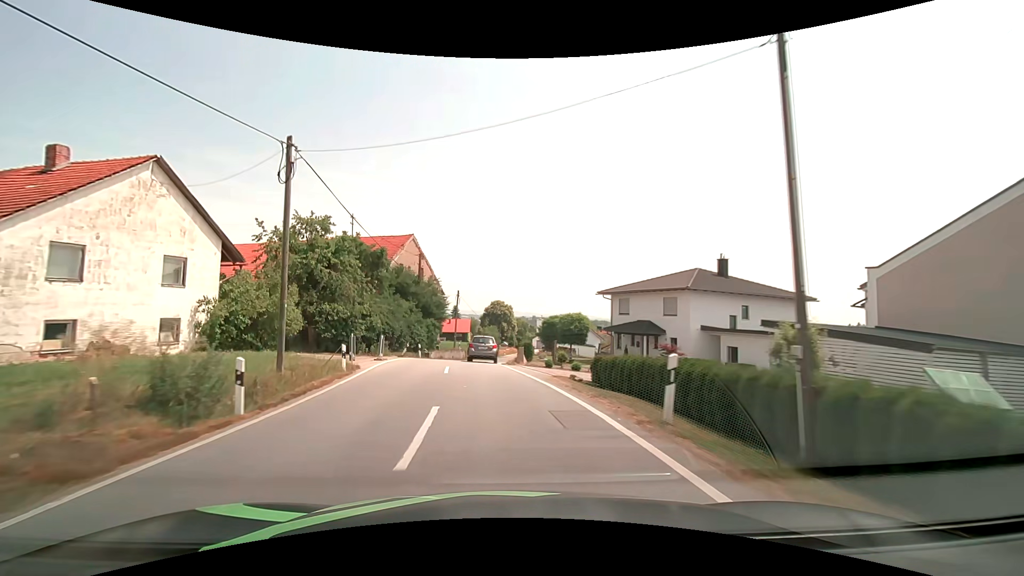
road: tertiary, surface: asphalt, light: Day
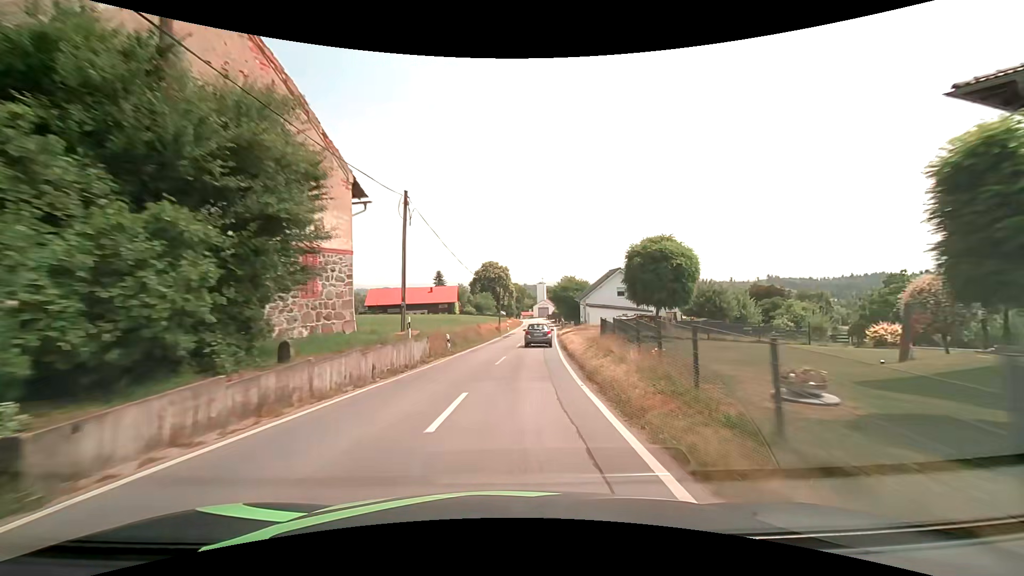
(-1.6, +34.3) m; +1°
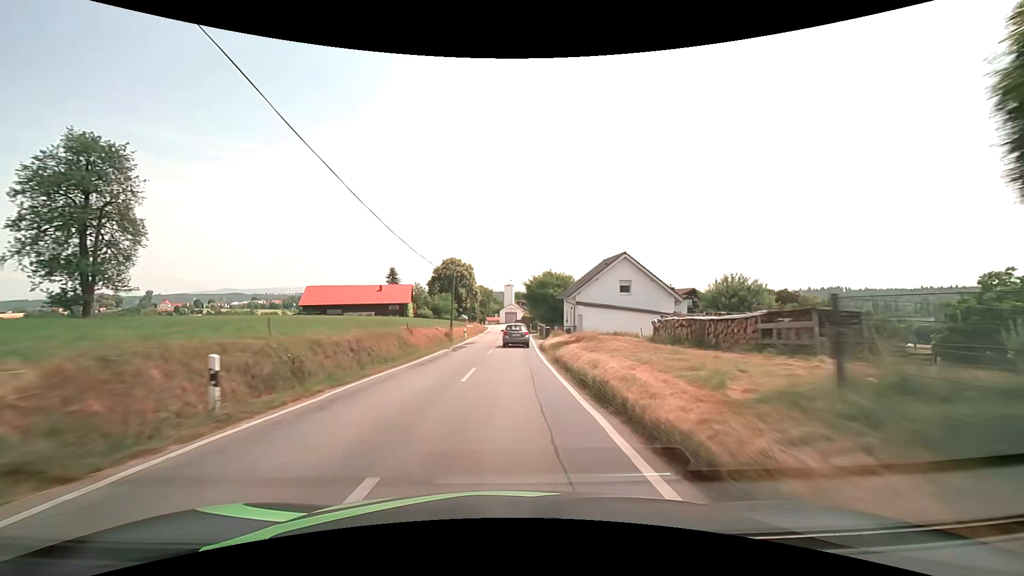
(+0.8, +18.2) m; +4°
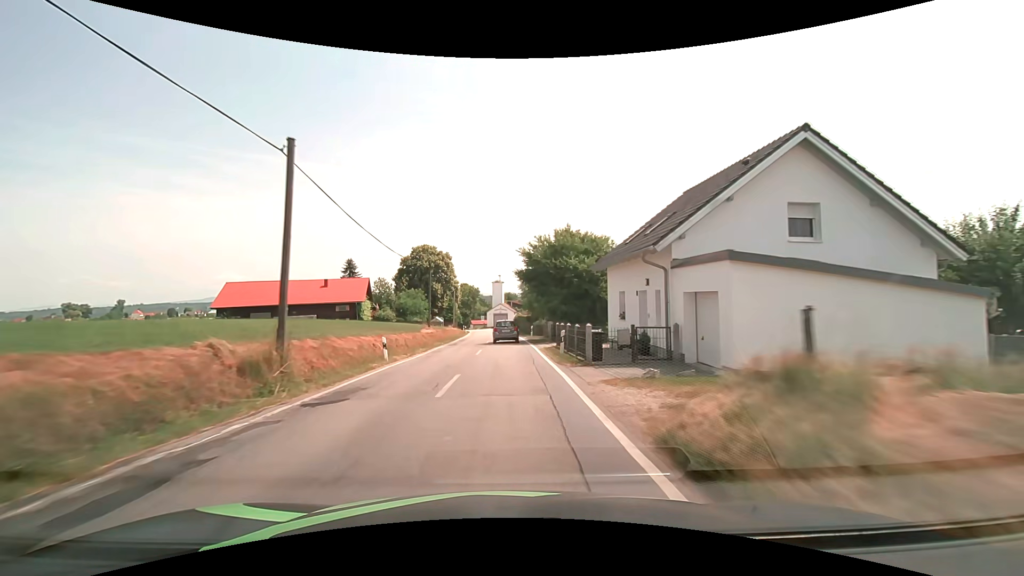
(+0.7, +27.5) m; +2°
(0, +10) (0, +20) (0, +30) (0, +40) (0, +50) (-1, +60) (-1, +70) (-1, +80) (-2, +90) (-3, +100) m
